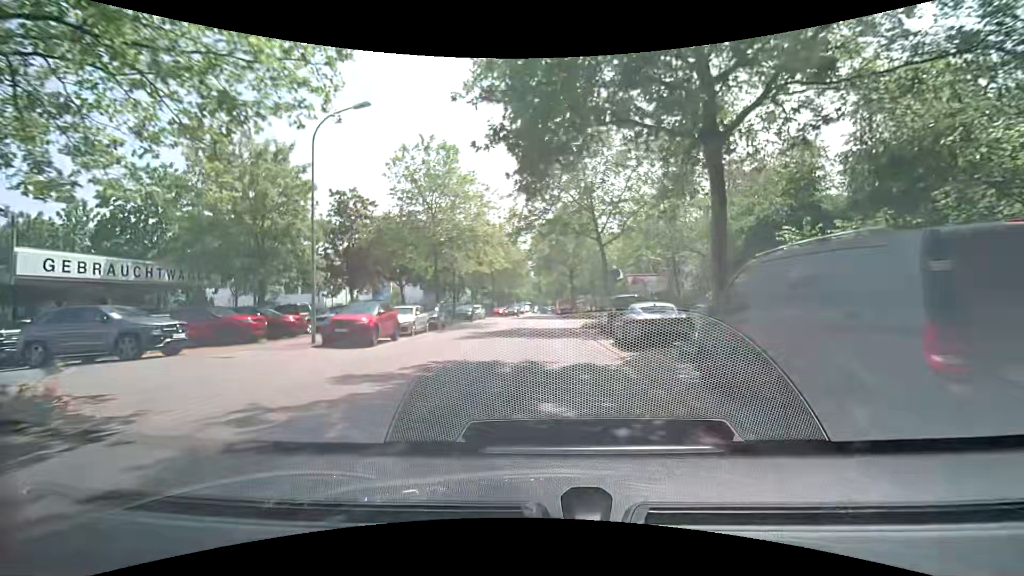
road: tertiary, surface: asphalt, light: Day
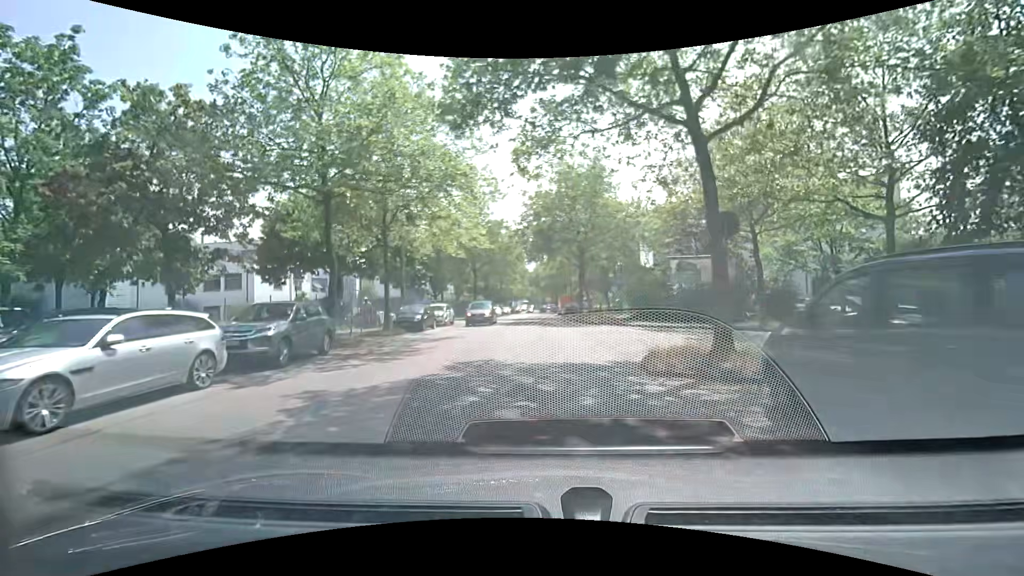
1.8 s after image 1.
(-0.2, +17.2) m; 0°
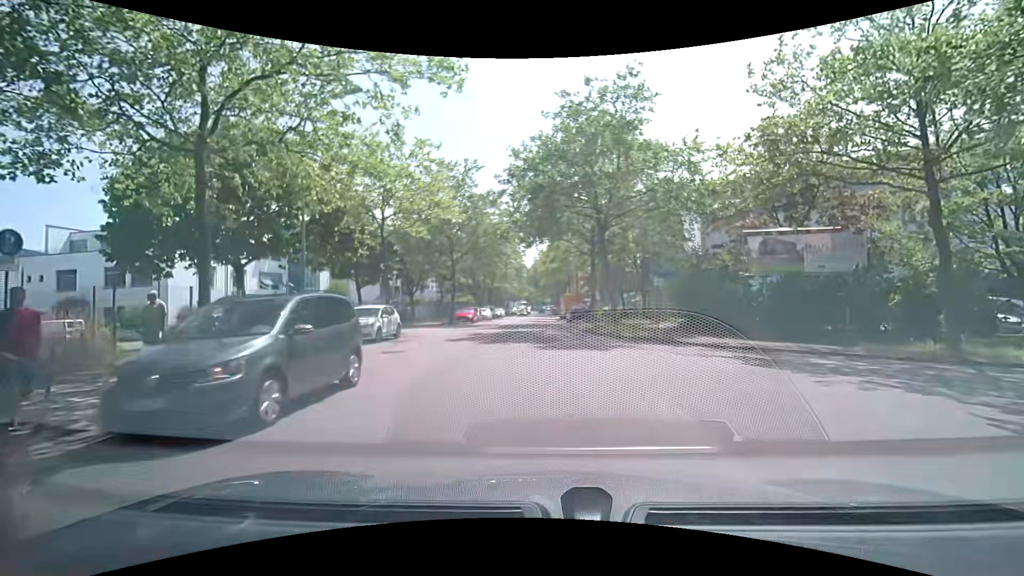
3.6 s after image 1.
(-0.2, +12.6) m; -1°
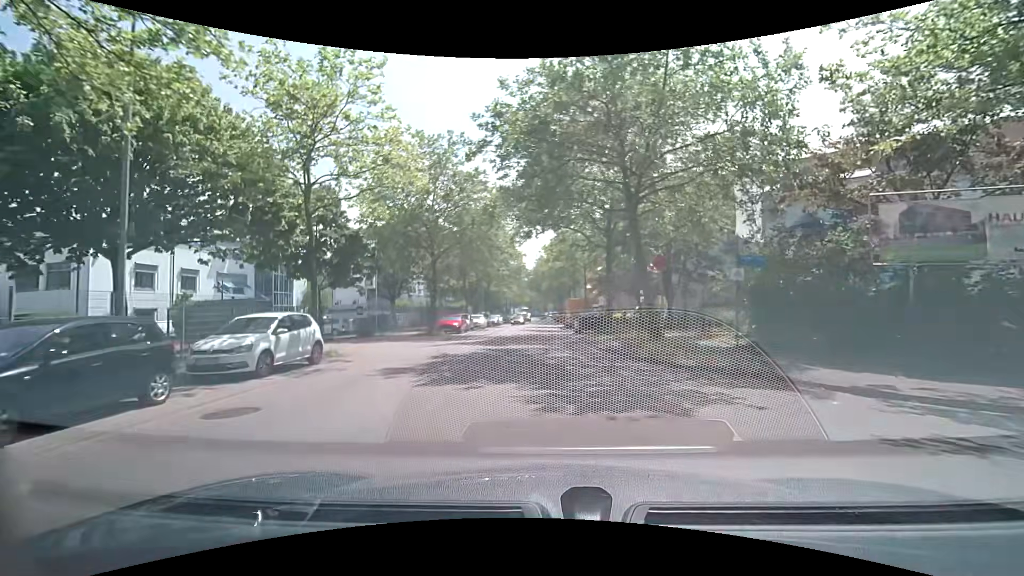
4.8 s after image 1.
(+0.2, +8.2) m; +2°
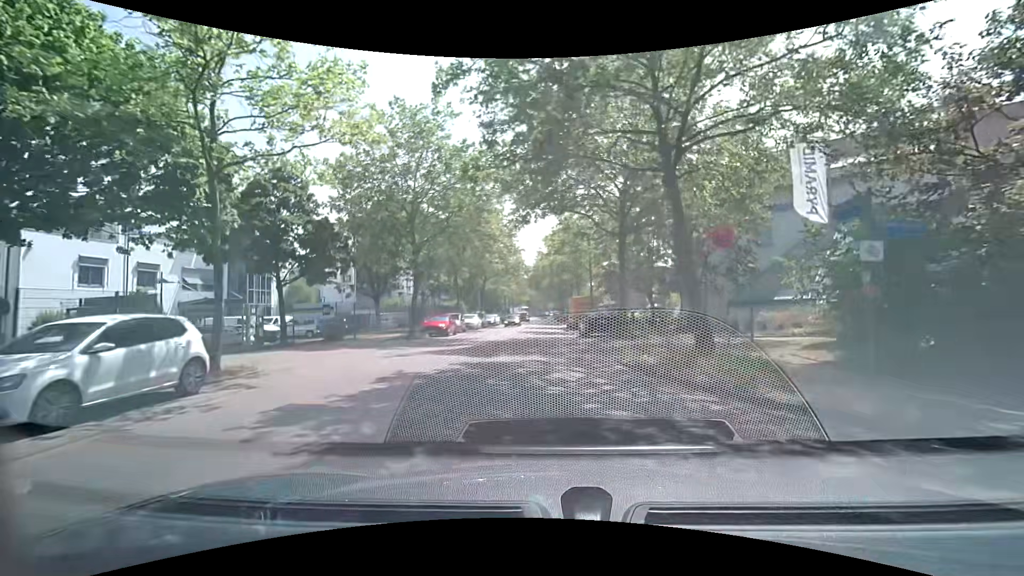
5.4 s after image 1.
(0.0, +5.0) m; +1°
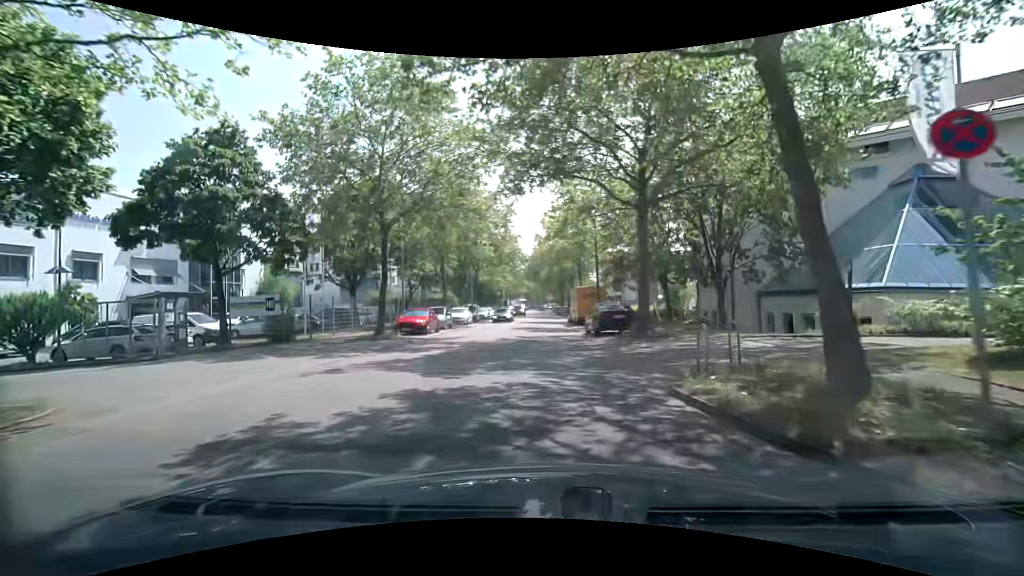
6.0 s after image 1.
(-0.1, +5.4) m; -1°
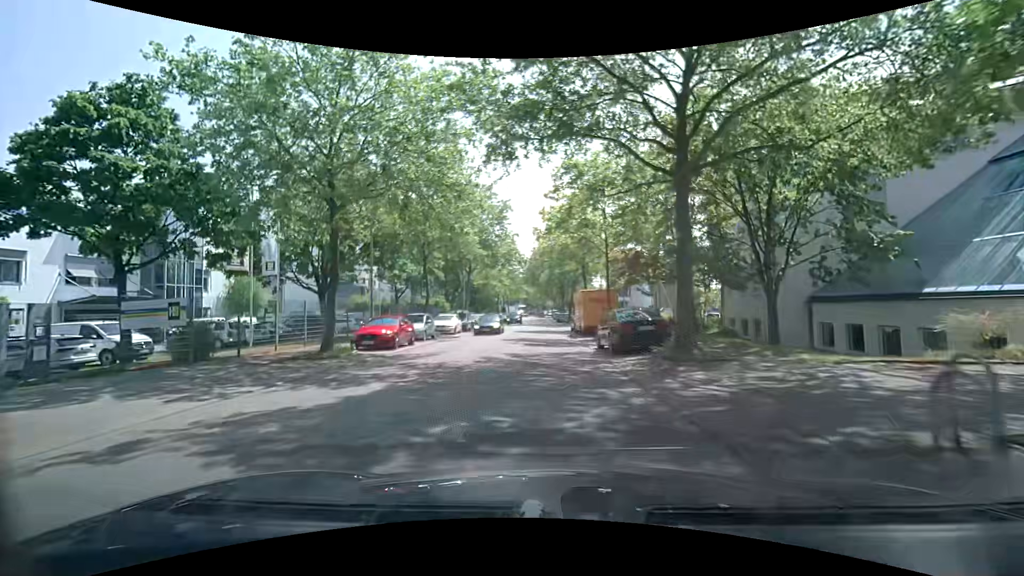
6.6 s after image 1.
(0.0, +5.6) m; -1°
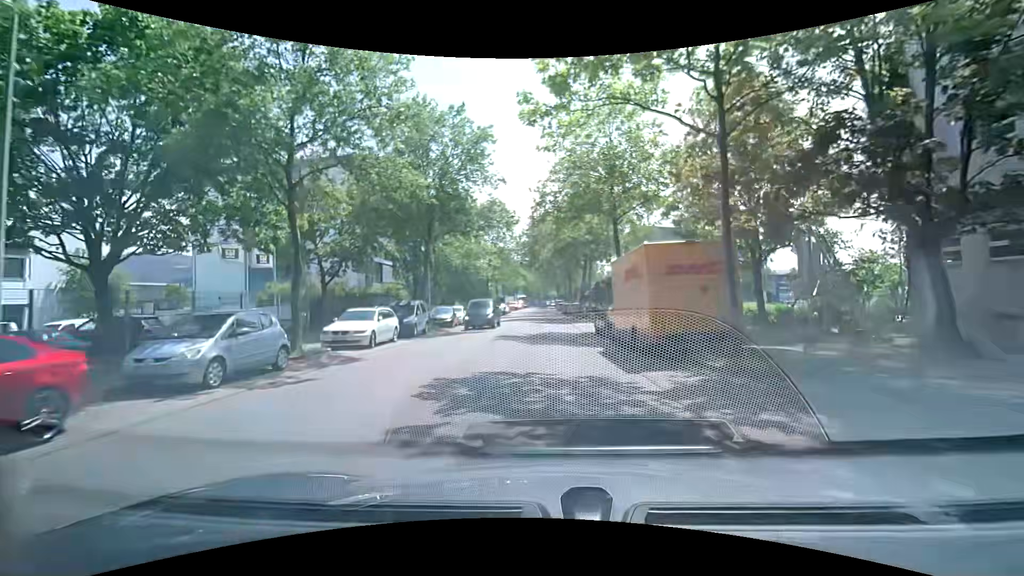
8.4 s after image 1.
(+0.2, +17.7) m; 0°
(0, +10) (0, +20) (0, +30) (0, +40) (0, +50) (0, +60) (0, +70) (-1, +80) (-1, +90) (-1, +100) m
